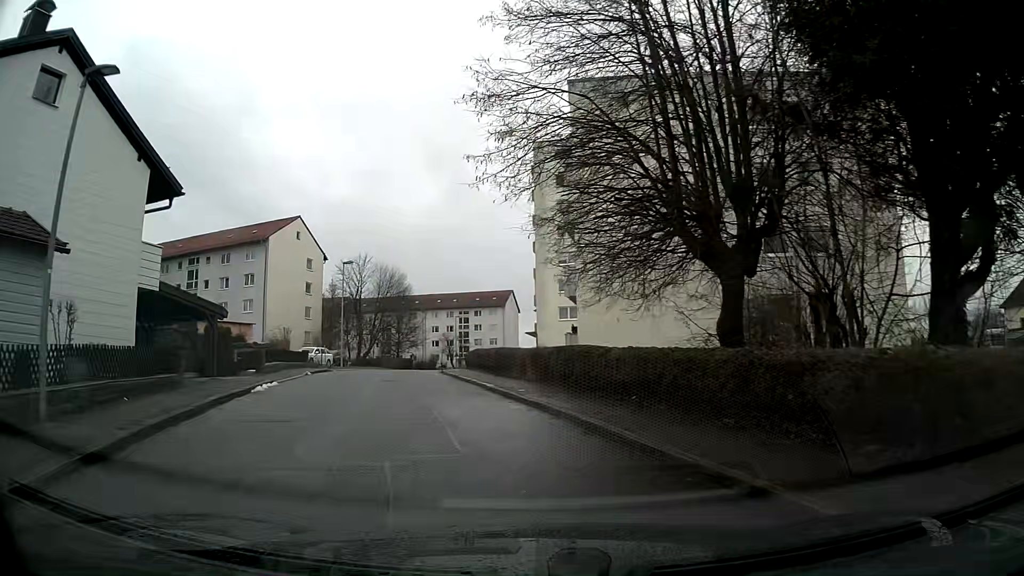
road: residential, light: Day
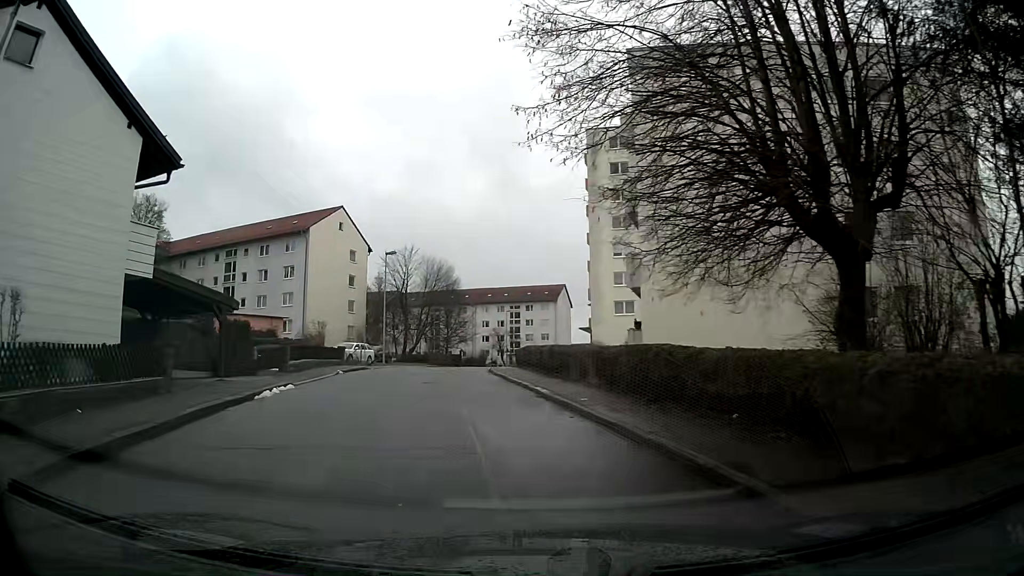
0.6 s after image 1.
(-0.1, +3.1) m; -4°
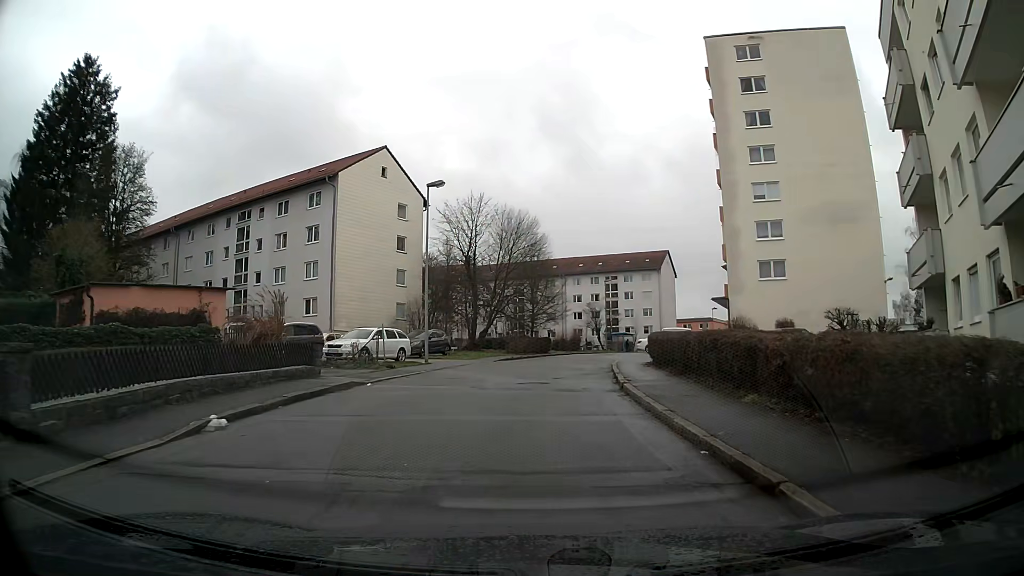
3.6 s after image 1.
(-1.4, +18.2) m; -6°
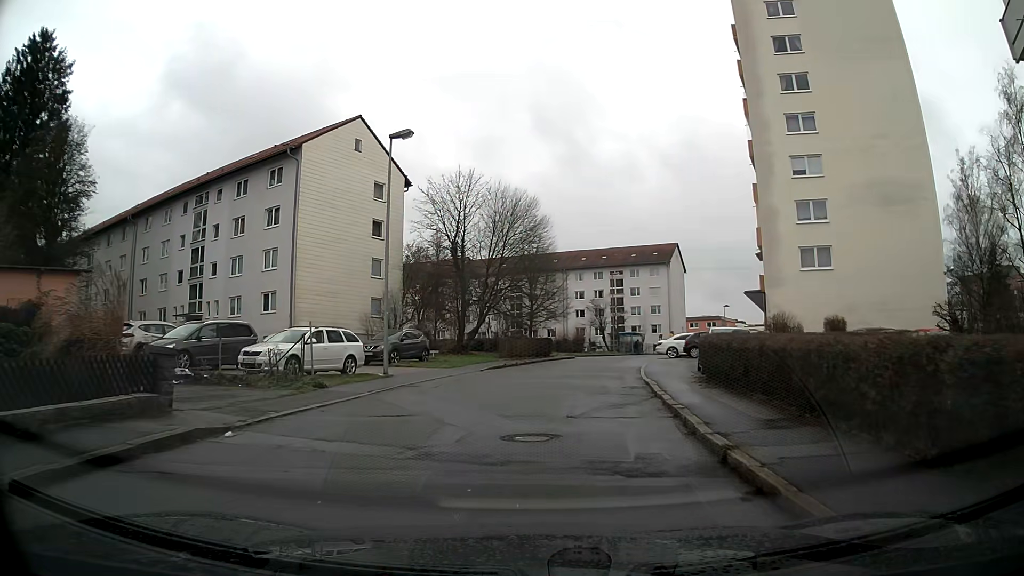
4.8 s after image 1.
(0.0, +7.9) m; 0°
(0, +10) (+1, +20) (+2, +30) (+5, +40) (+8, +49) (+11, +58) (+16, +67) (+20, +76) (+25, +85) (+30, +94) m
